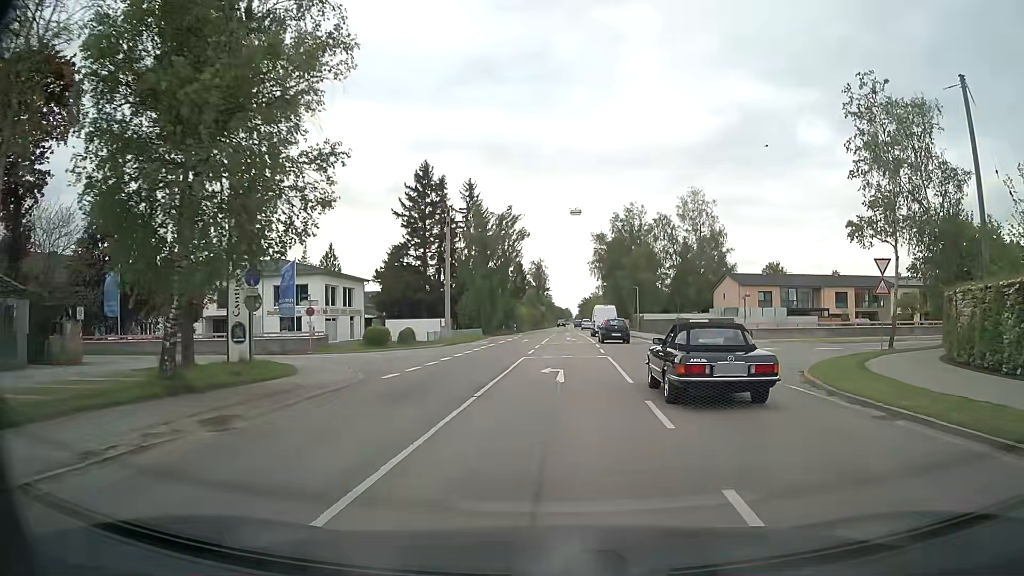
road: secondary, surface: asphalt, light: Day
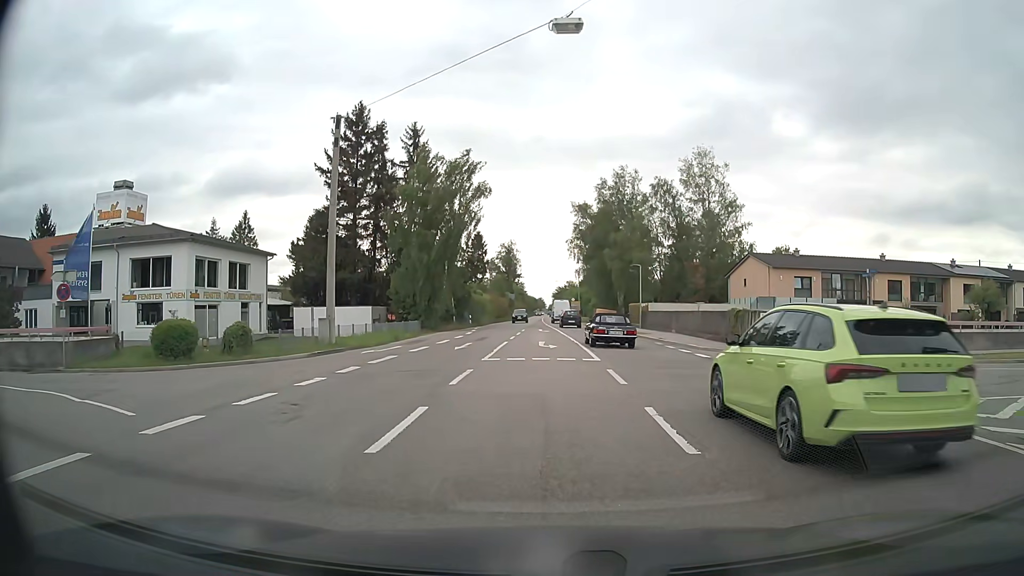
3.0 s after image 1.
(+0.5, +20.7) m; +3°
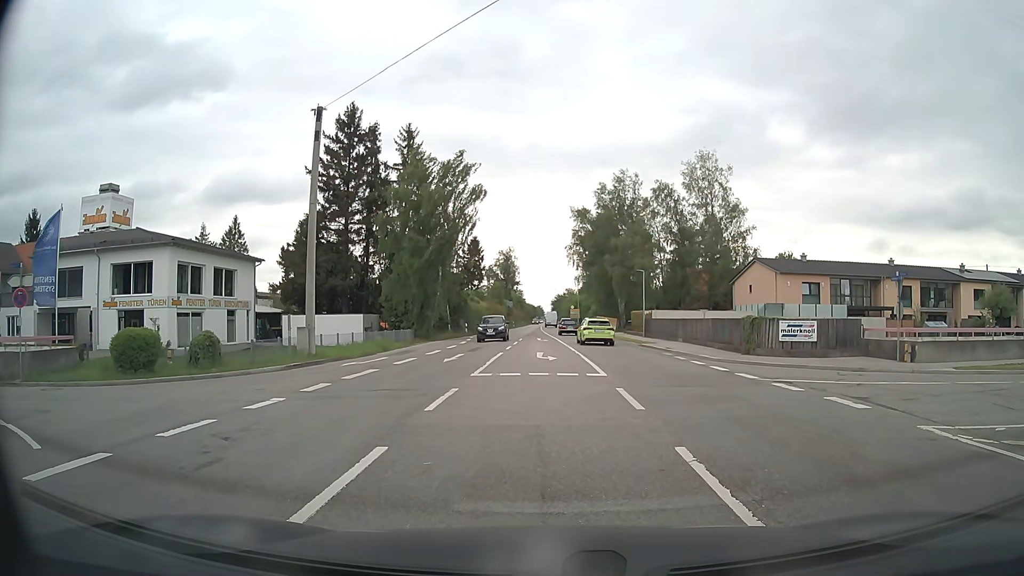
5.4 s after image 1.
(0.0, +2.1) m; 0°
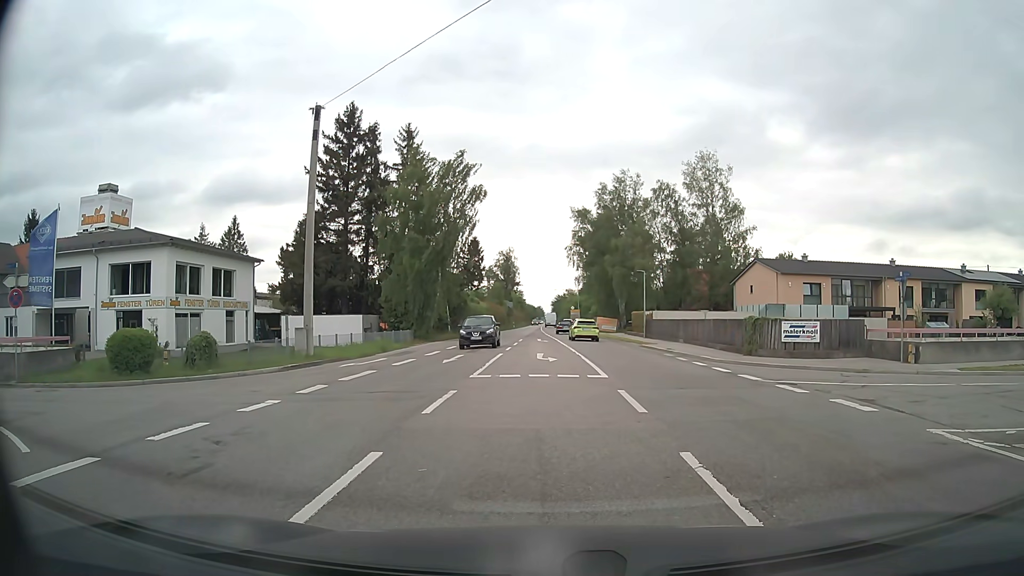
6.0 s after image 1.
(0.0, +0.3) m; 0°
